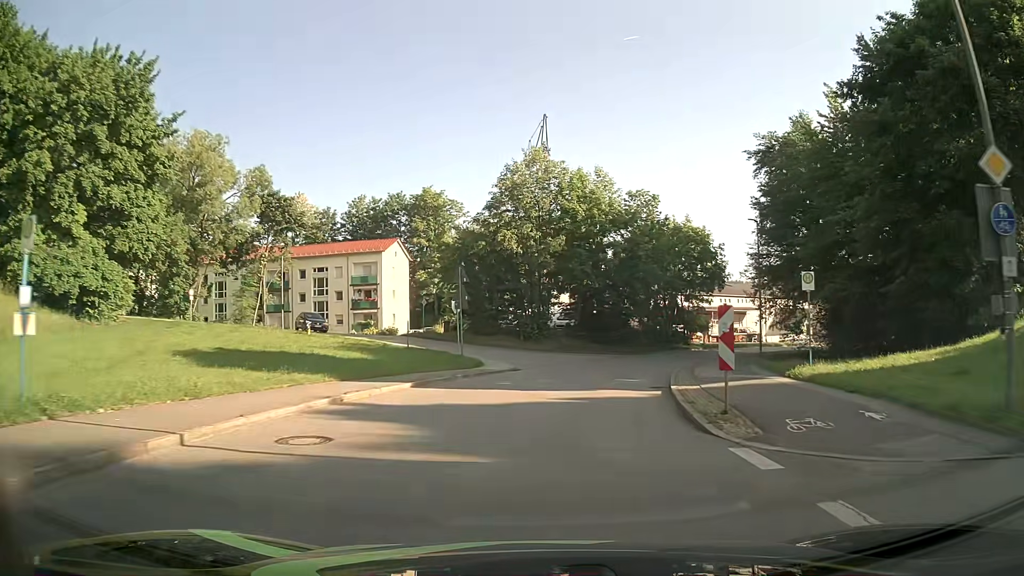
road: unclassified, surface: asphalt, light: Day
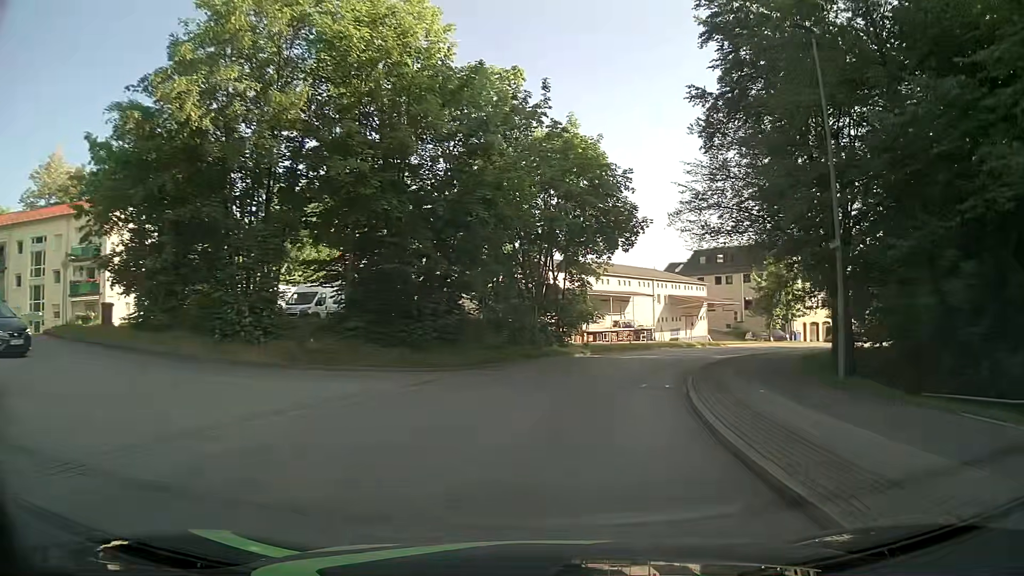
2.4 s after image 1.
(+3.2, +26.6) m; +14°
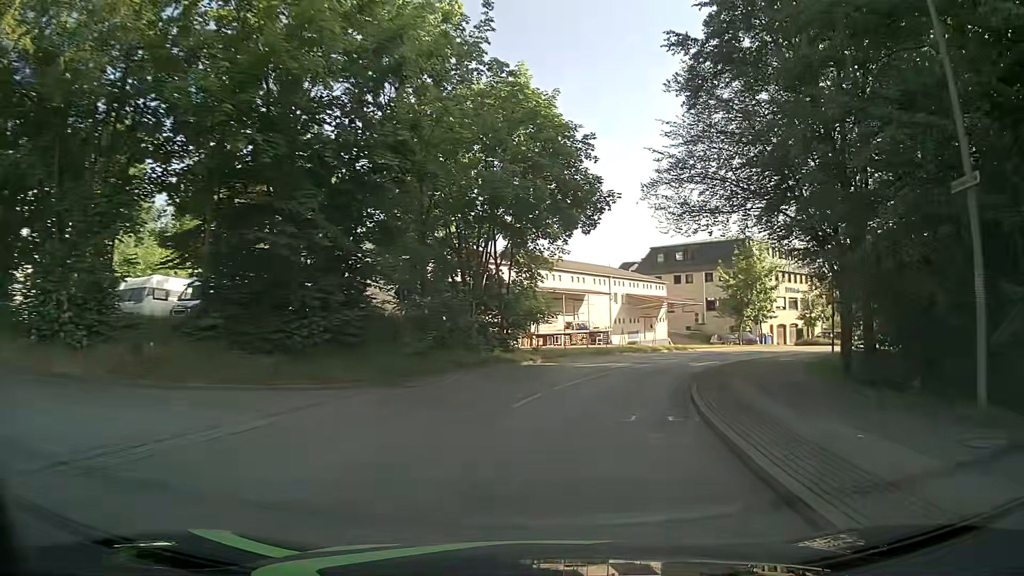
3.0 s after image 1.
(+0.3, +6.7) m; +5°
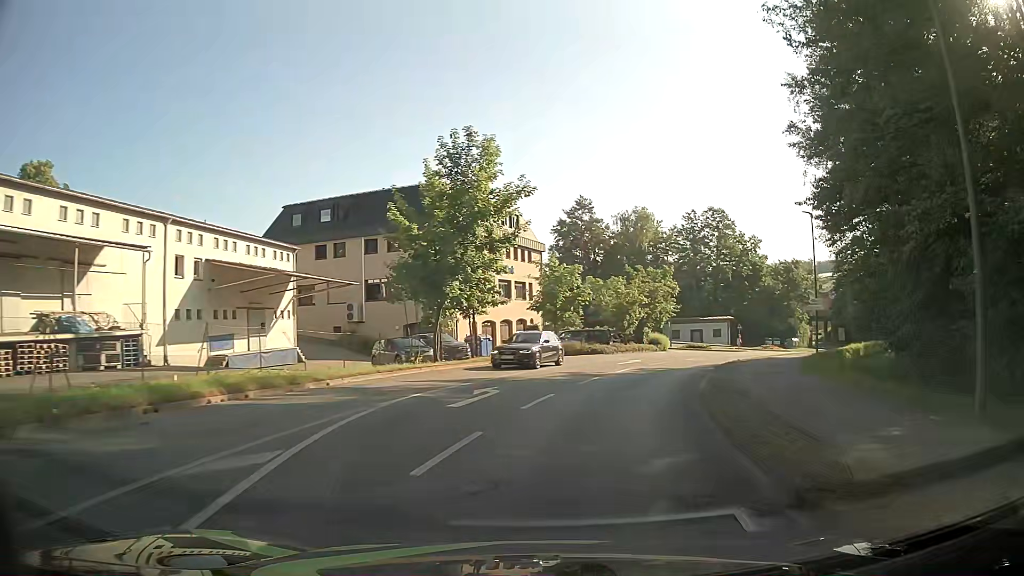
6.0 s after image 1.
(+7.3, +31.9) m; +28°
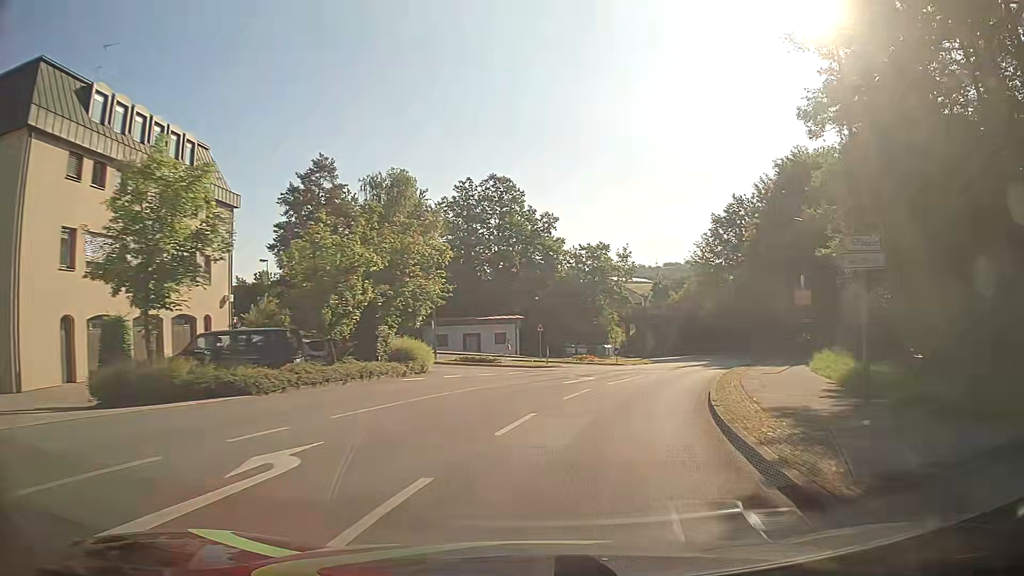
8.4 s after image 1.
(+4.6, +26.4) m; +20°
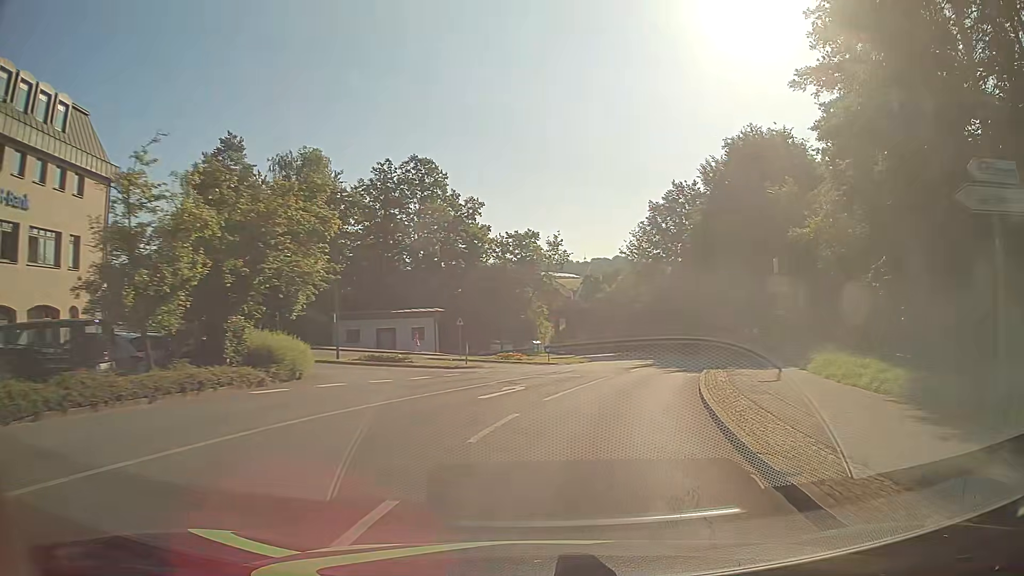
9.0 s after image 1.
(+0.3, +6.9) m; +6°
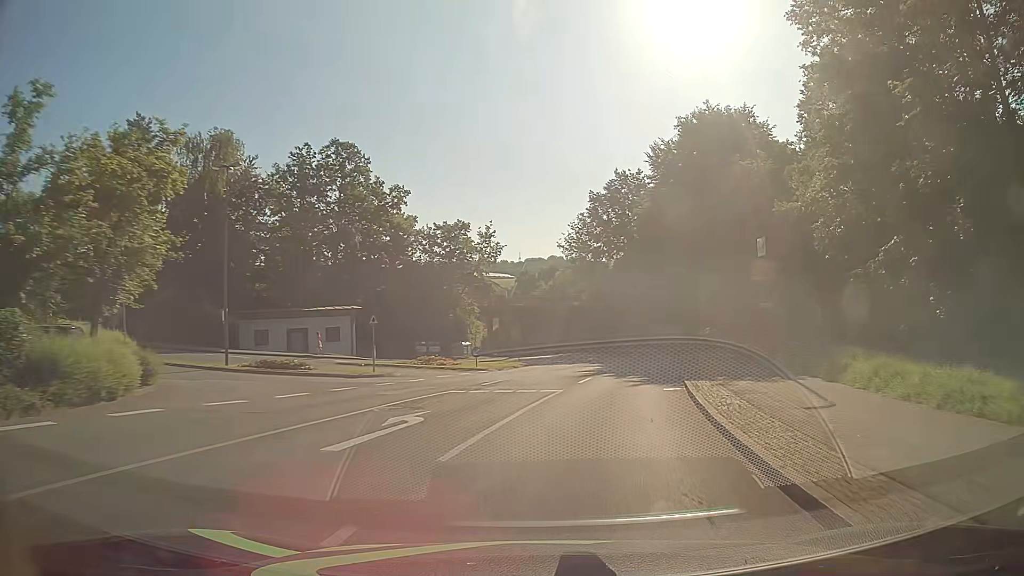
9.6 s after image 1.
(+0.3, +7.0) m; +5°
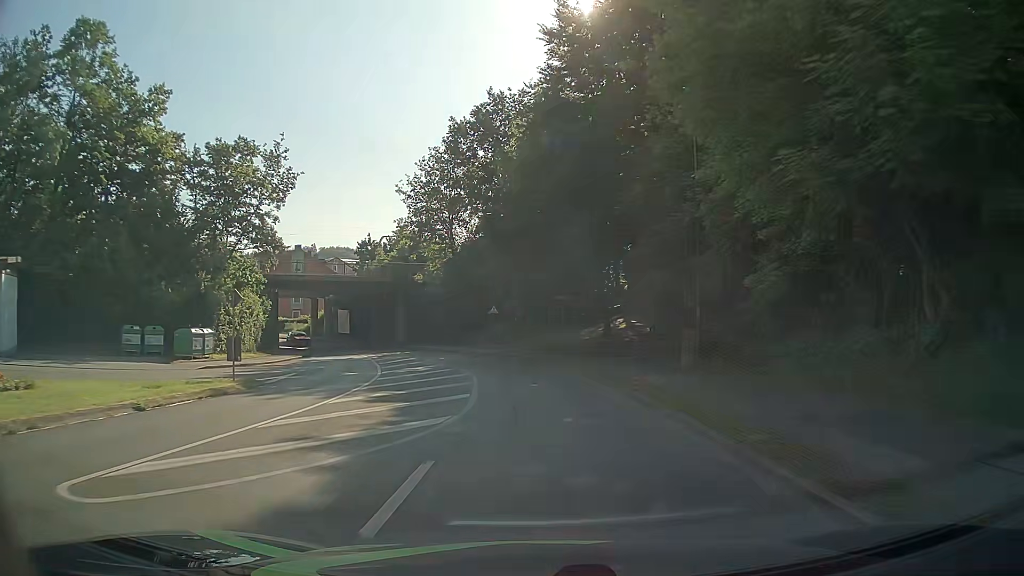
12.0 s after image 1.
(+3.8, +28.4) m; +11°
(0, +10) (0, +20) (-2, +30) (-5, +39) (-9, +49) (-14, +57) (-20, +65) (-25, +74) (-31, +81) (-38, +89) m
